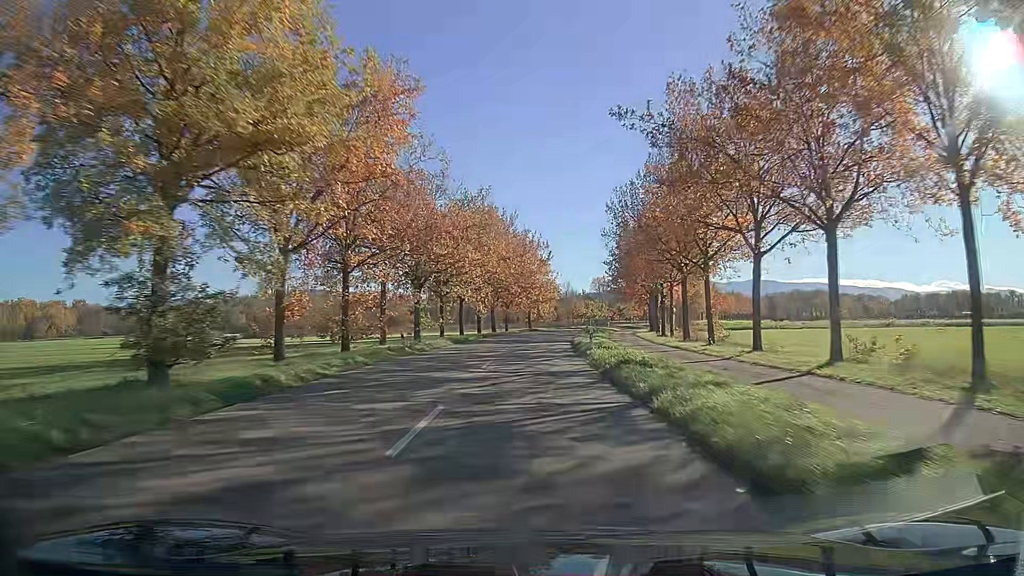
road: secondary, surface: asphalt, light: Day
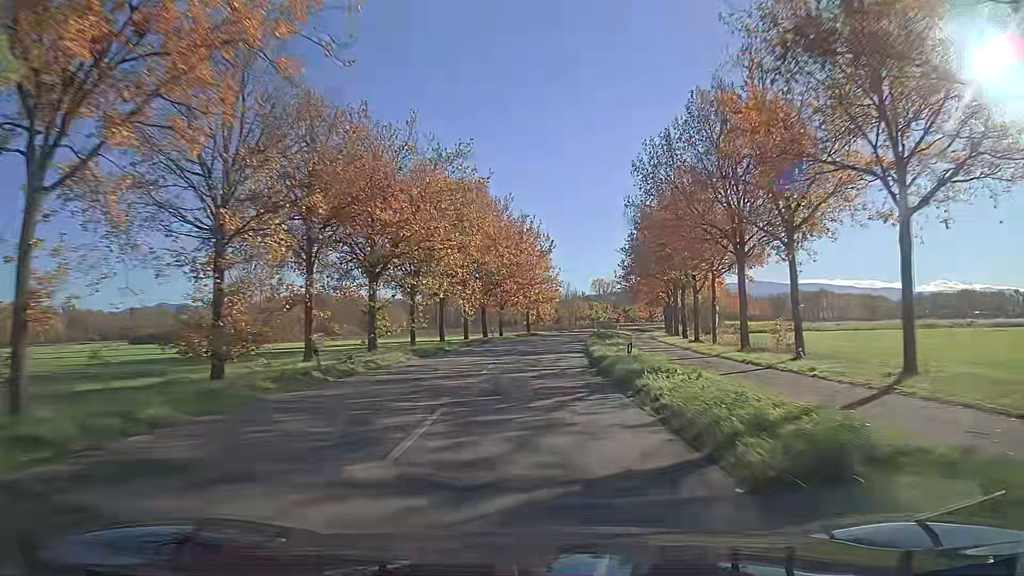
(0.0, +11.9) m; 0°
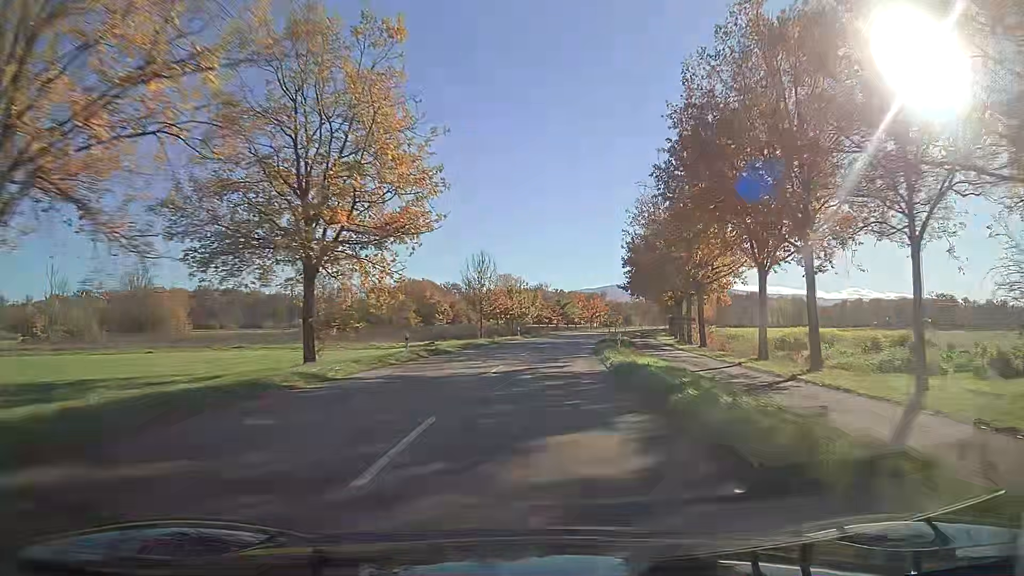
(+3.9, +60.2) m; +9°
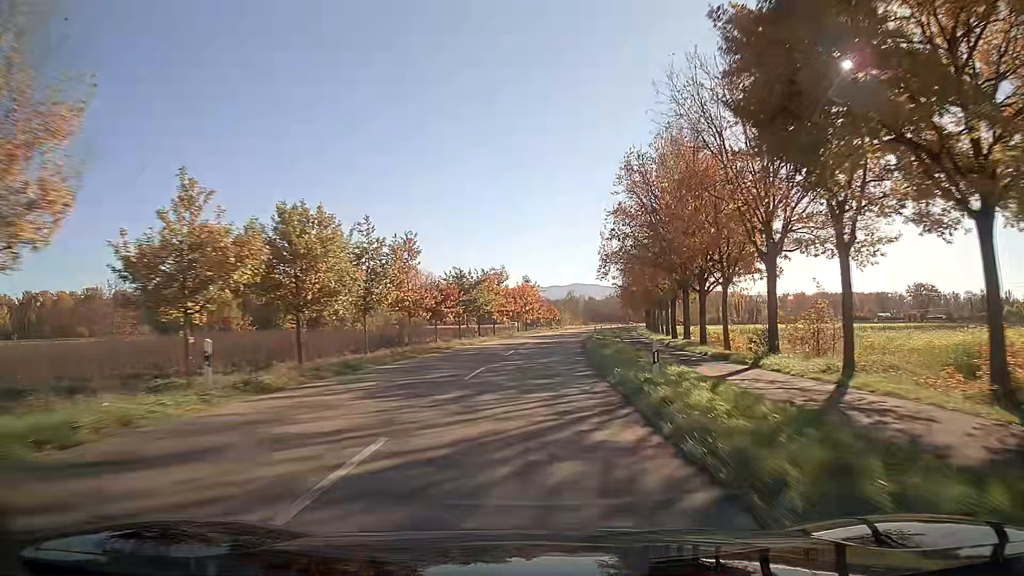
(+3.0, +48.8) m; +7°
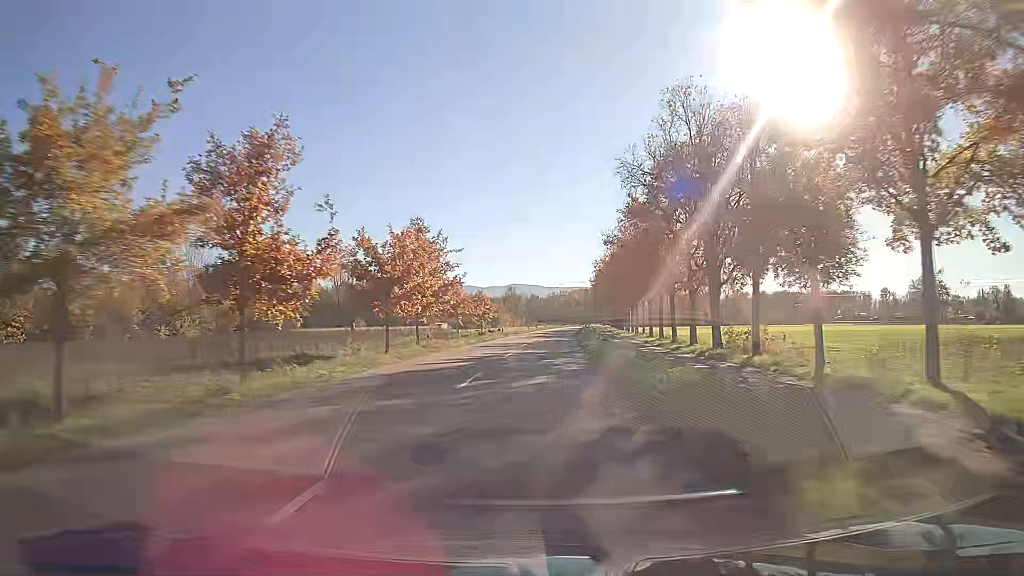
(+2.1, +49.5) m; +5°
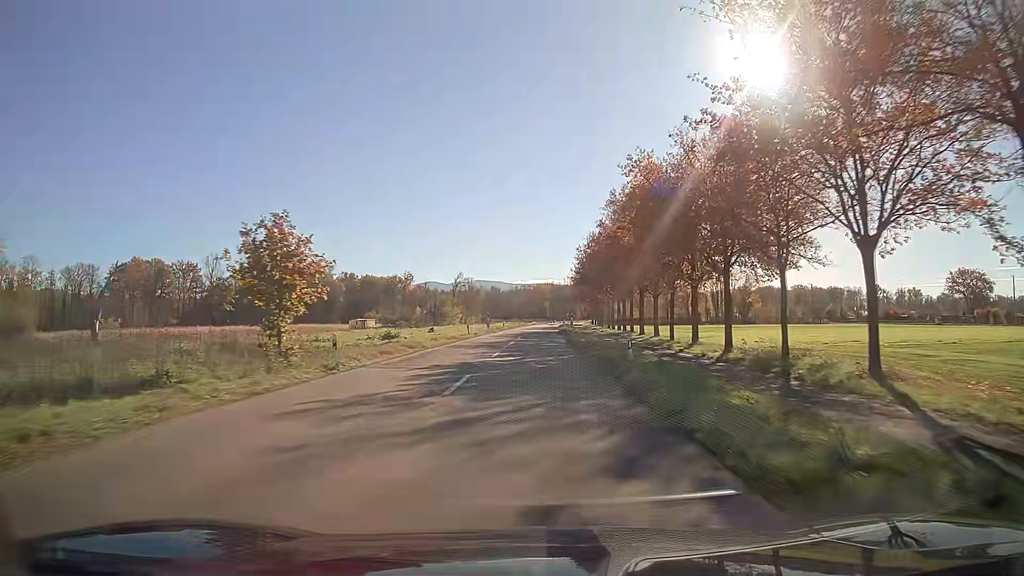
(+1.5, +48.9) m; +3°
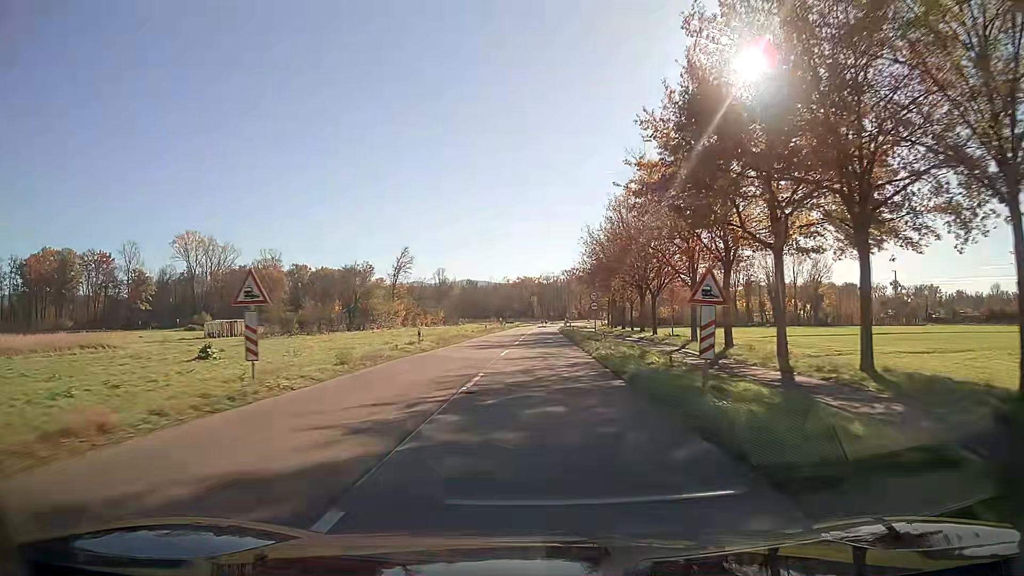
(+0.6, +58.3) m; +1°
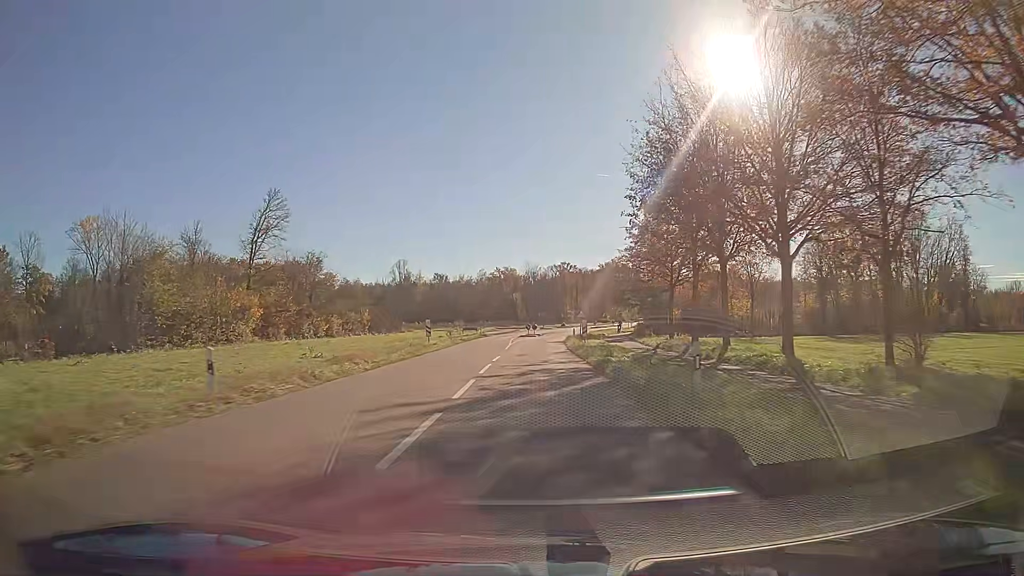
(+0.7, +53.7) m; +1°
